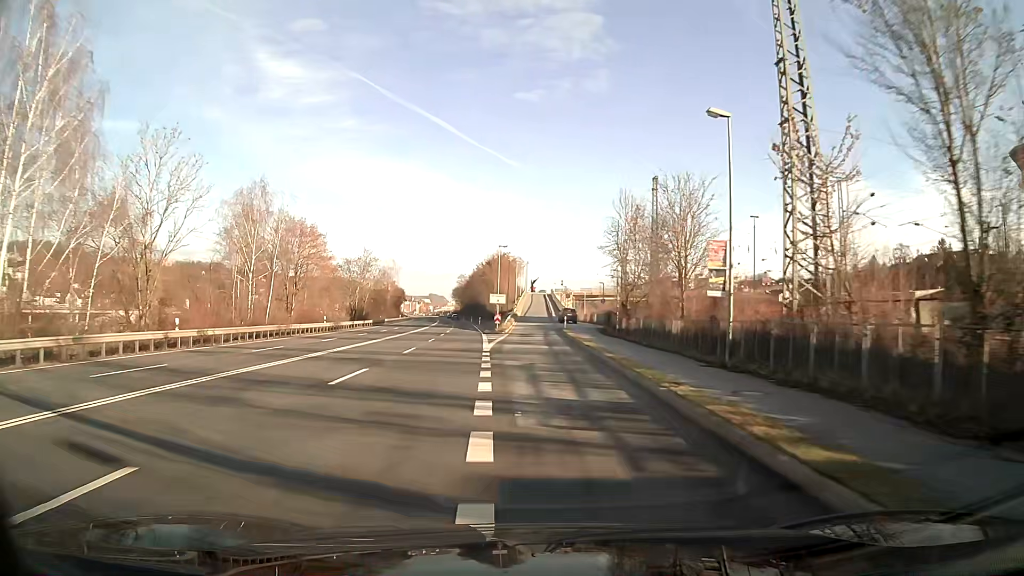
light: Day
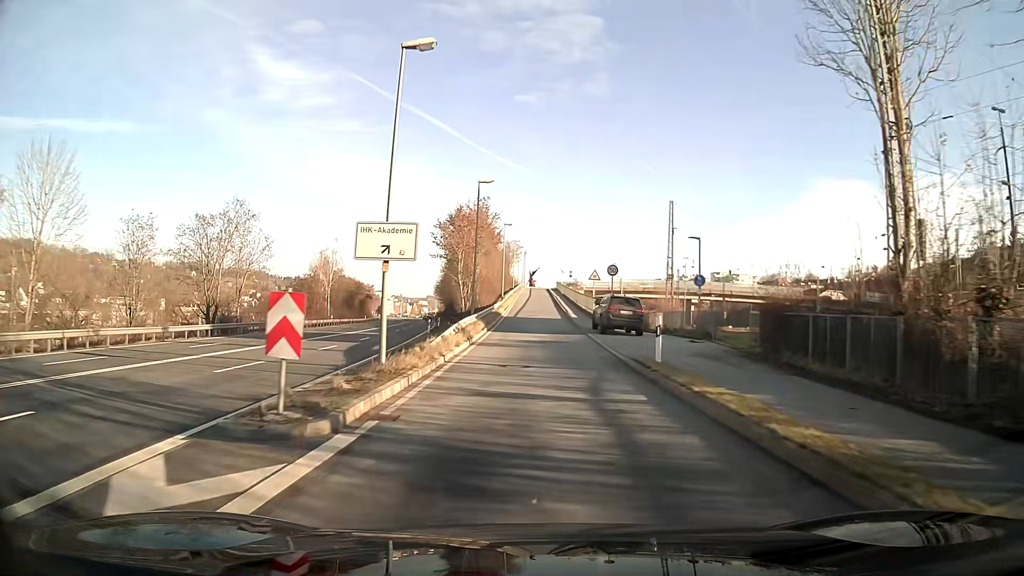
(-0.1, +45.6) m; 0°
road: unclassified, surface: asphalt
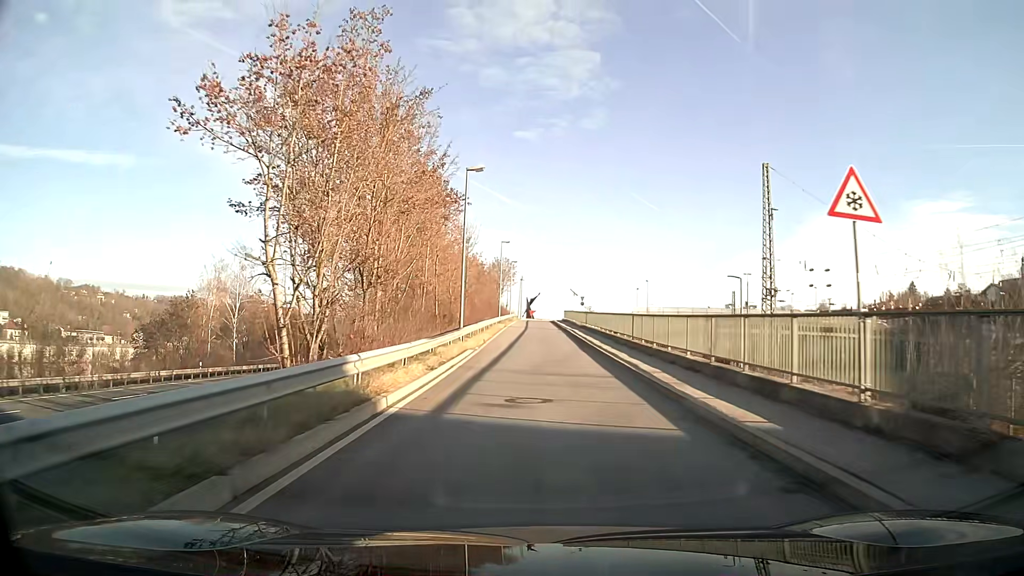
(0.0, +37.0) m; 0°
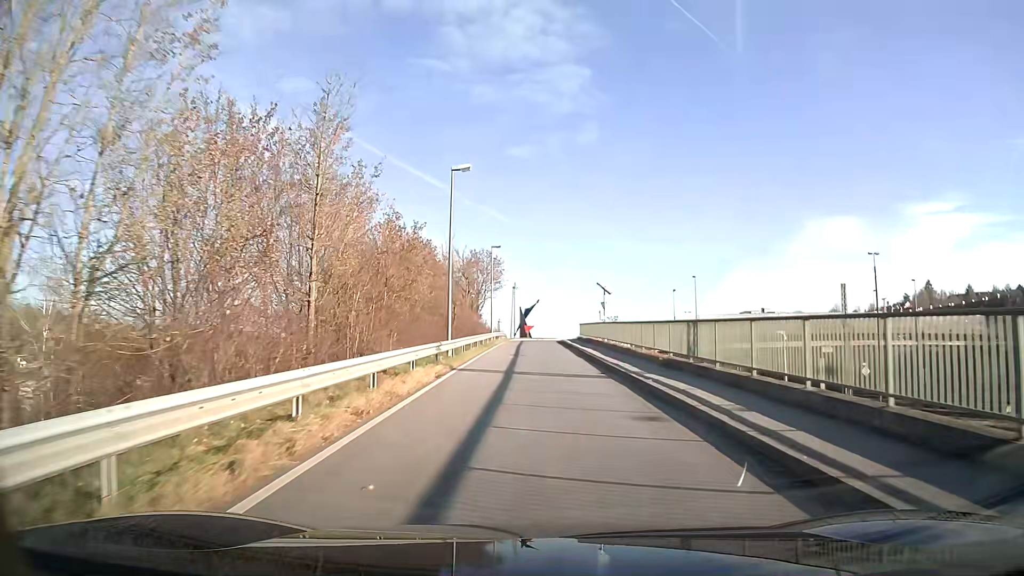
(+0.1, +35.2) m; 0°
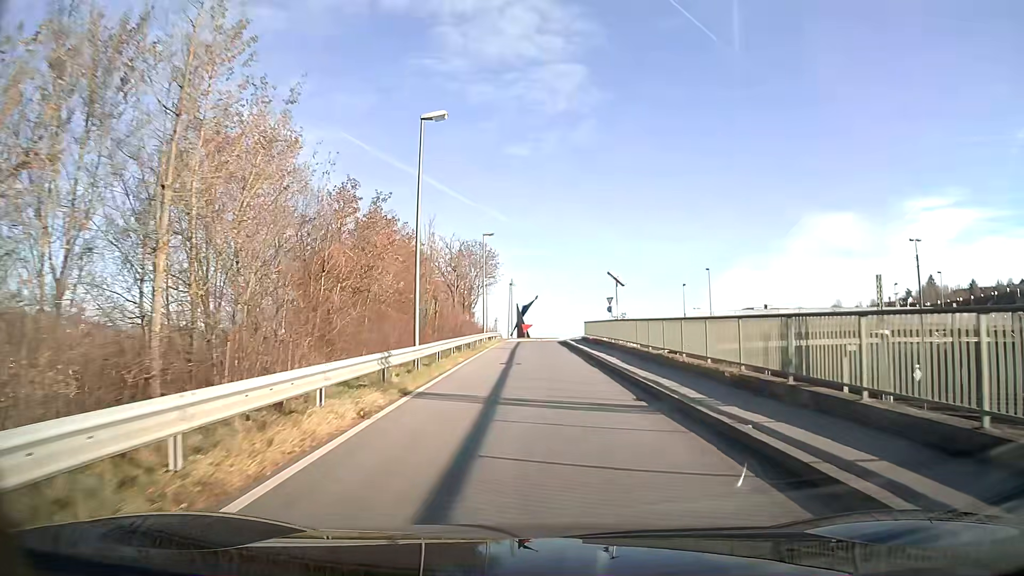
(0.0, +7.0) m; 0°
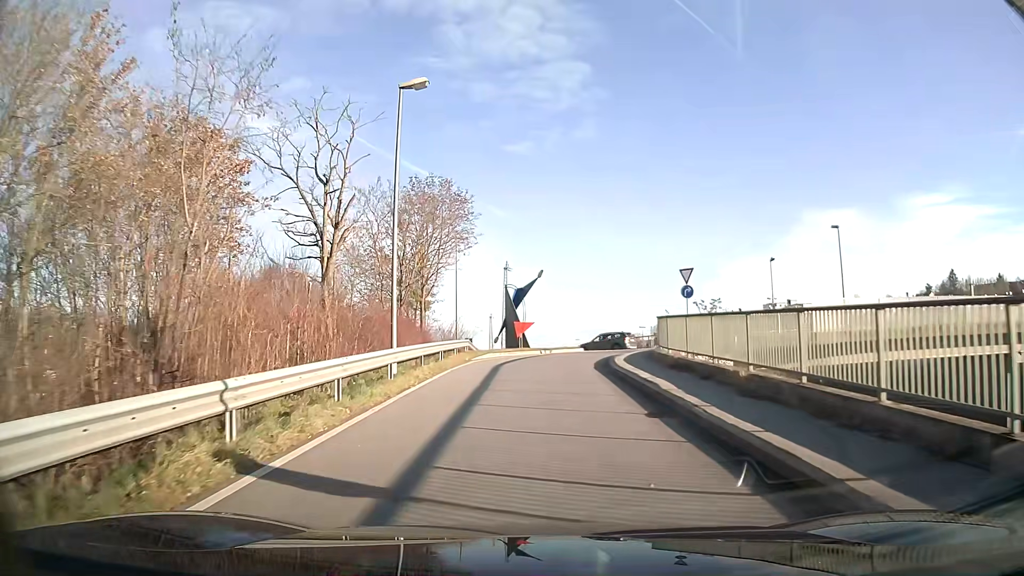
(0.0, +30.4) m; 0°
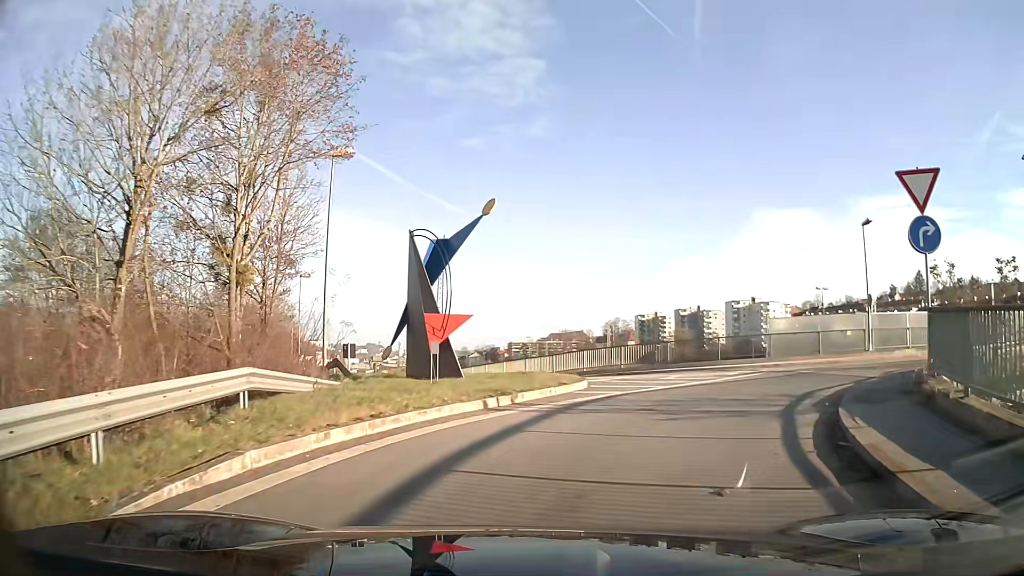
(+0.4, +21.3) m; +7°
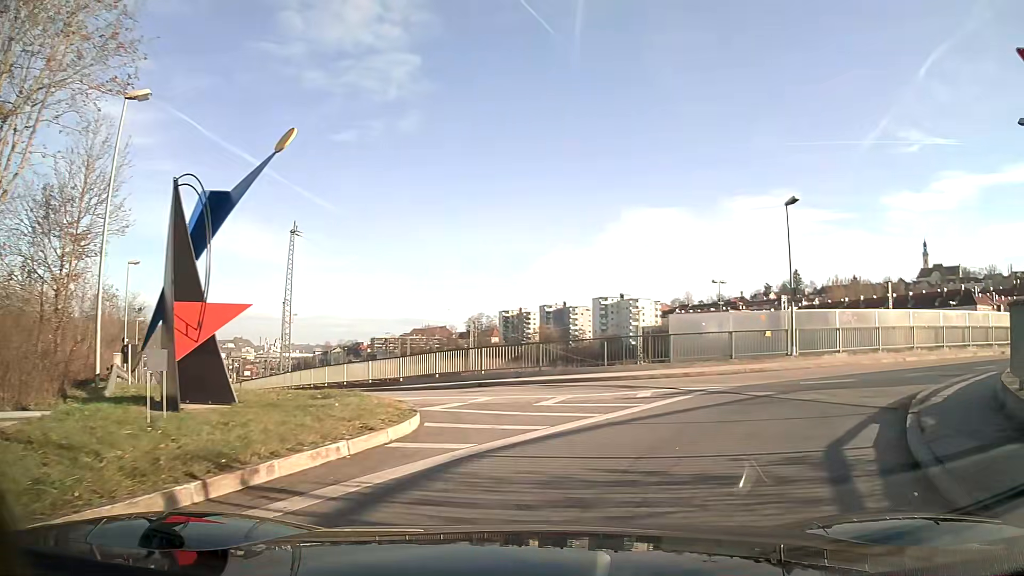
(+0.6, +6.1) m; +13°
(+2, +10) (+10, +16) (+19, +20) (+28, +24) (+38, +27) (+47, +30) (+57, +33) (+66, +36) (+76, +39) (+86, +41) m
